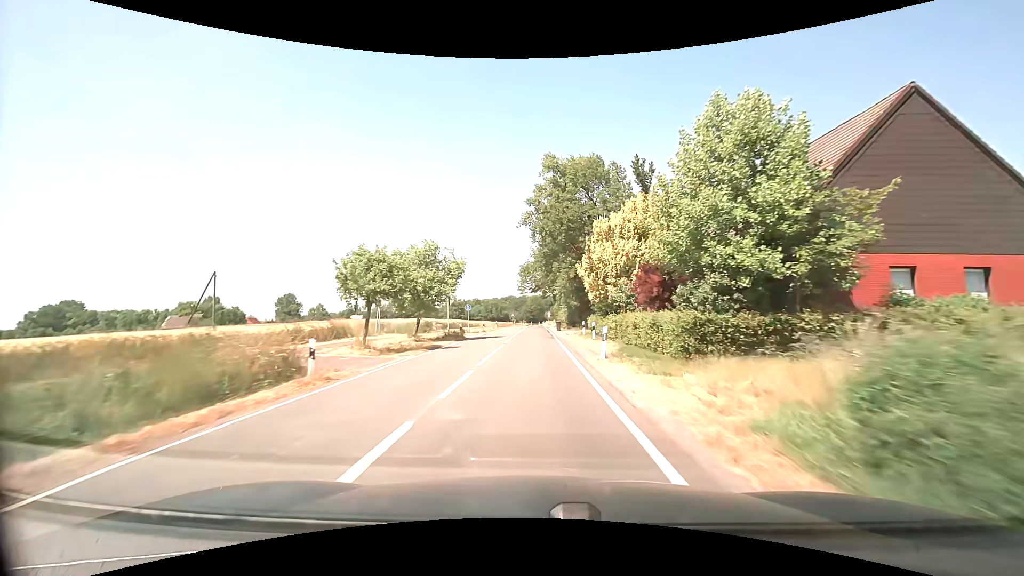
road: secondary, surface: asphalt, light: Day
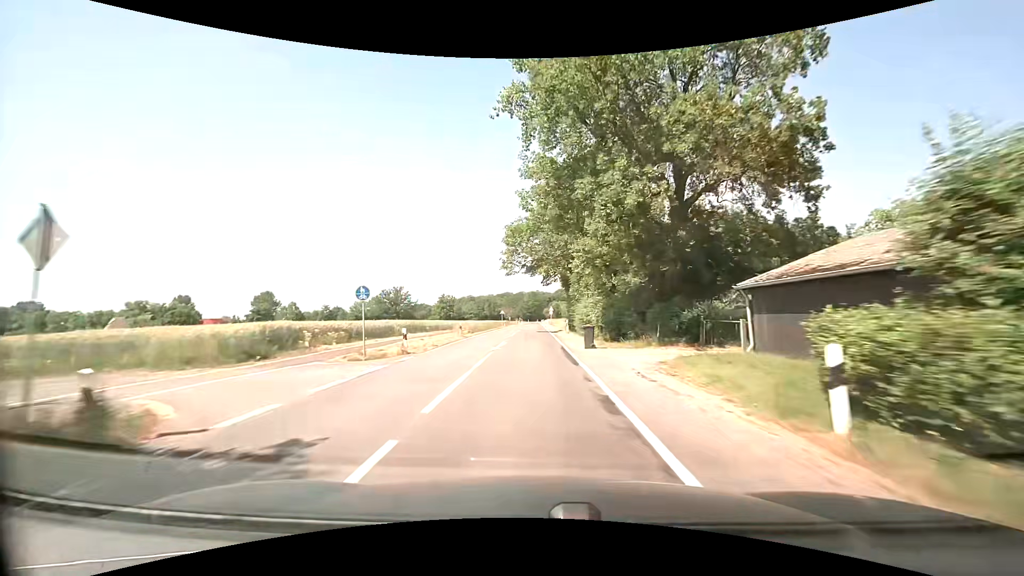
(+0.1, +29.6) m; 0°
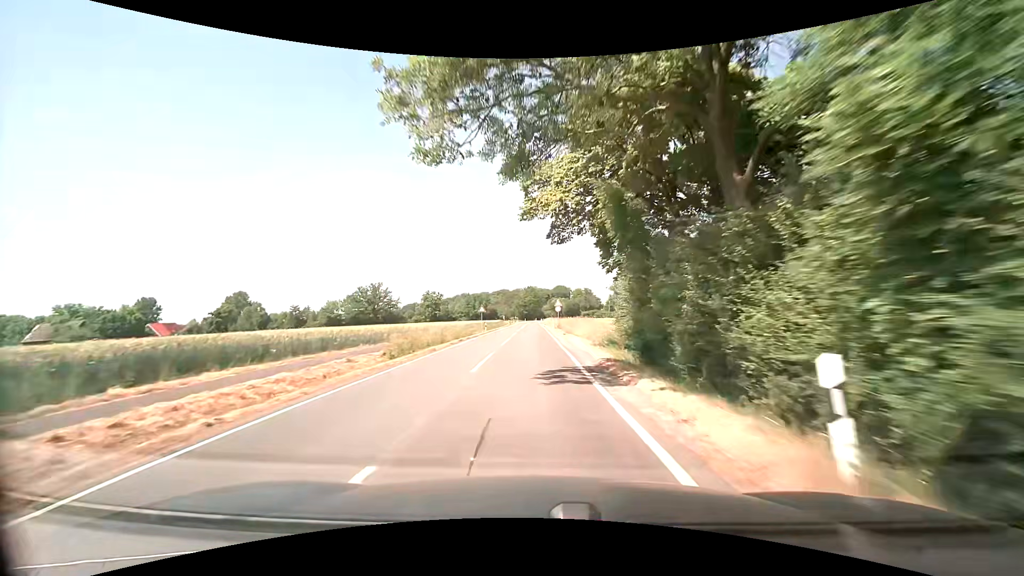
(+0.1, +30.5) m; 0°
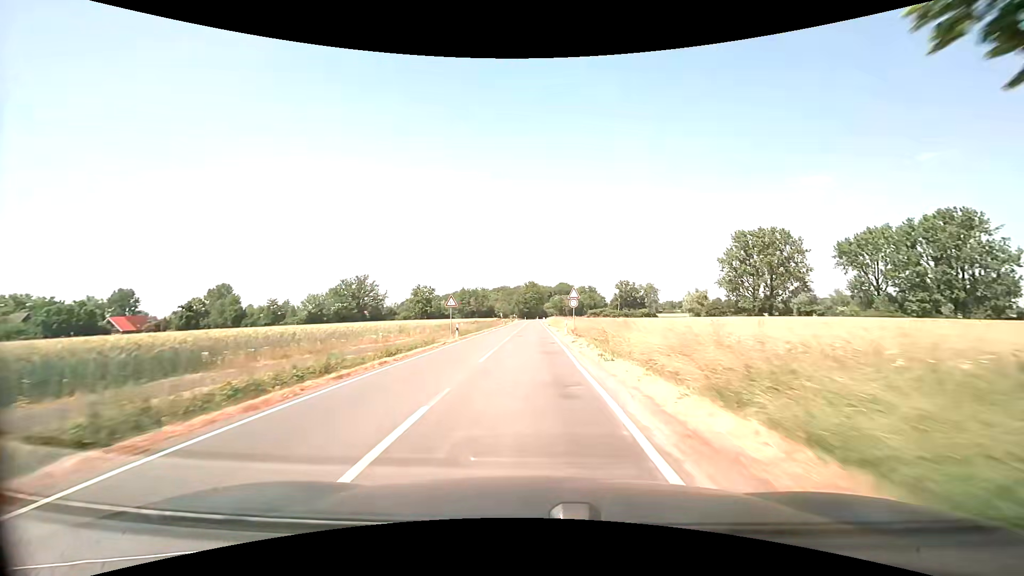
(0.0, +20.5) m; 0°
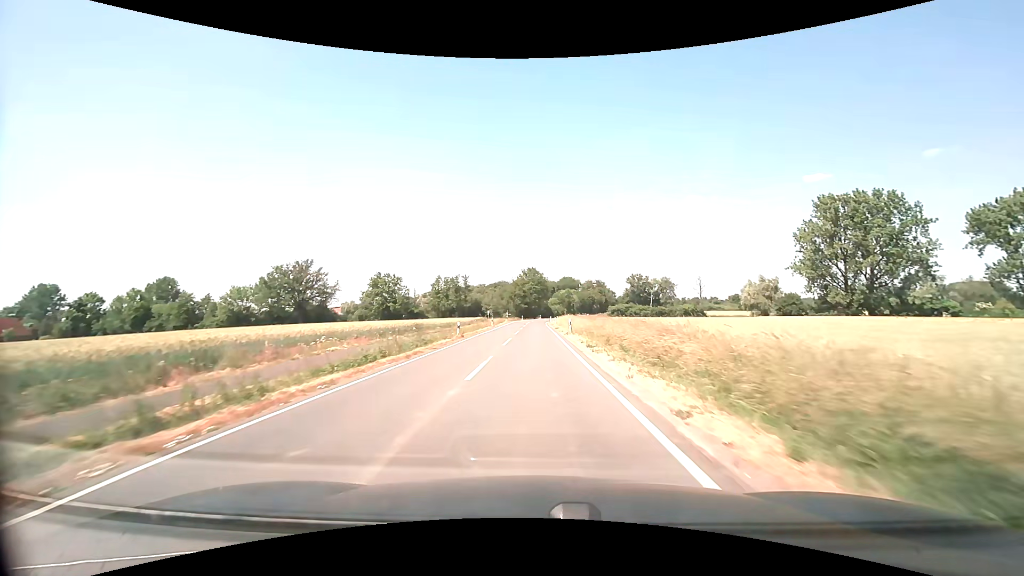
(+0.2, +51.3) m; 0°
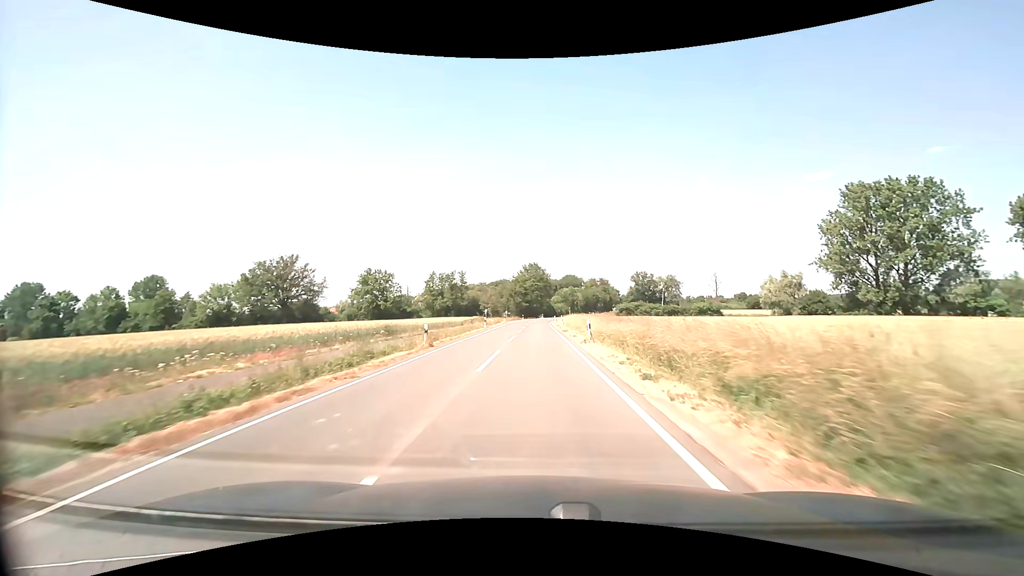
(0.0, +10.3) m; 0°
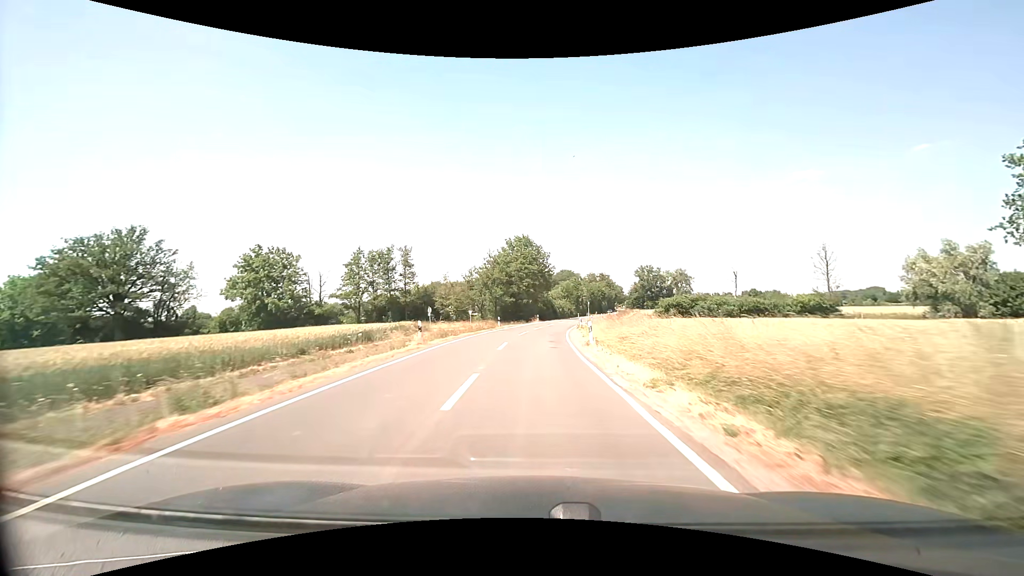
(+0.1, +51.3) m; +1°
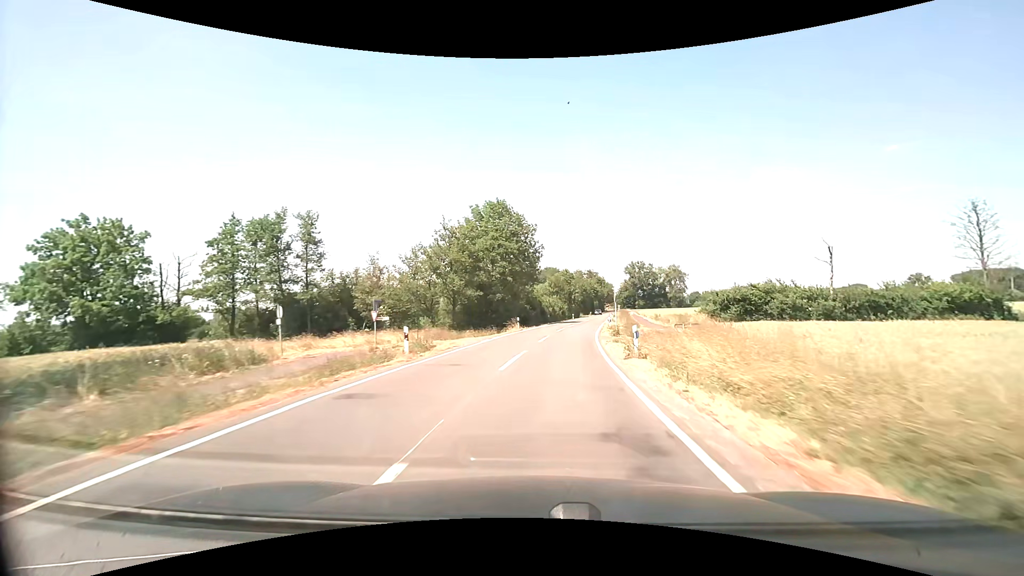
(+0.3, +29.7) m; +1°
(0, +10) (+1, +20) (+2, +30) (+3, +40) (+5, +50) (+7, +60) (+8, +69) (+10, +79) (+12, +89) (+13, +99) m
